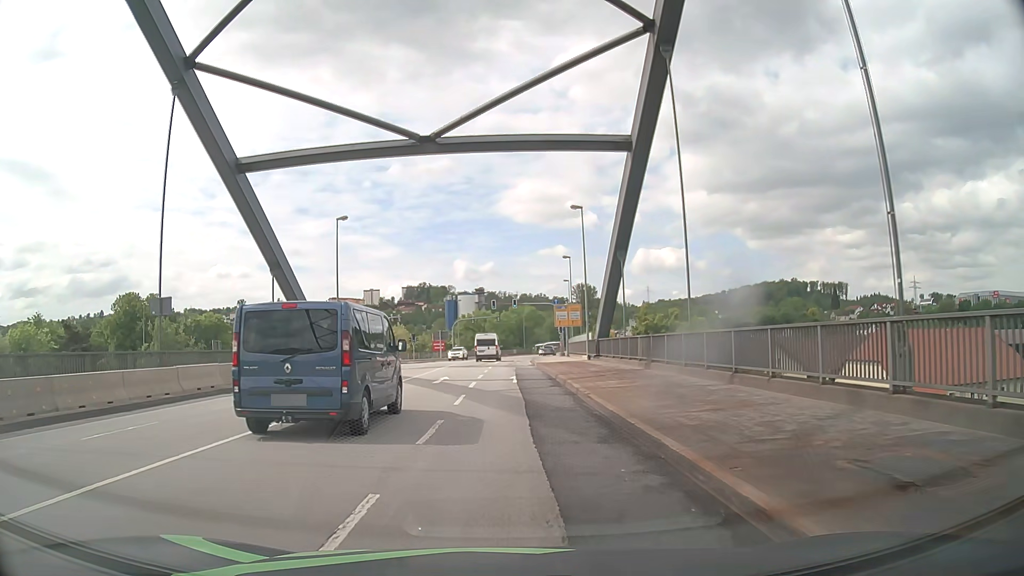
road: primary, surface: asphalt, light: Day
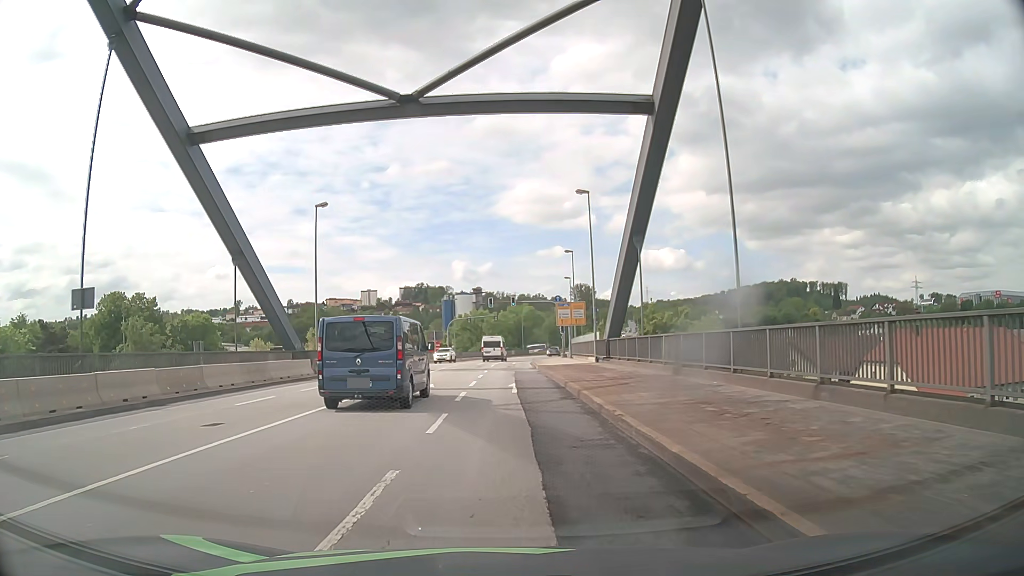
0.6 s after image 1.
(0.0, +4.8) m; 0°
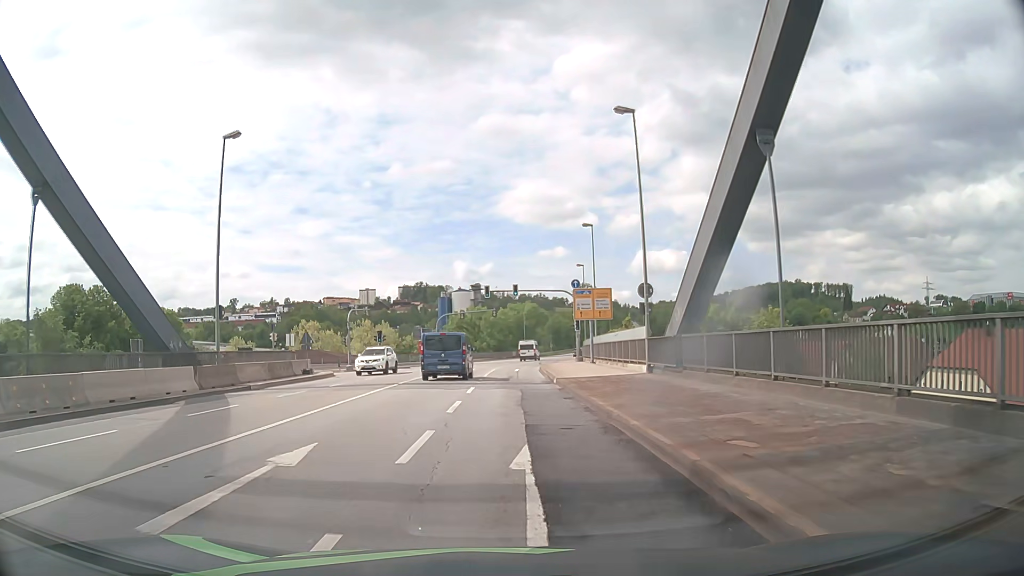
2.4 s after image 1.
(0.0, +14.7) m; 0°
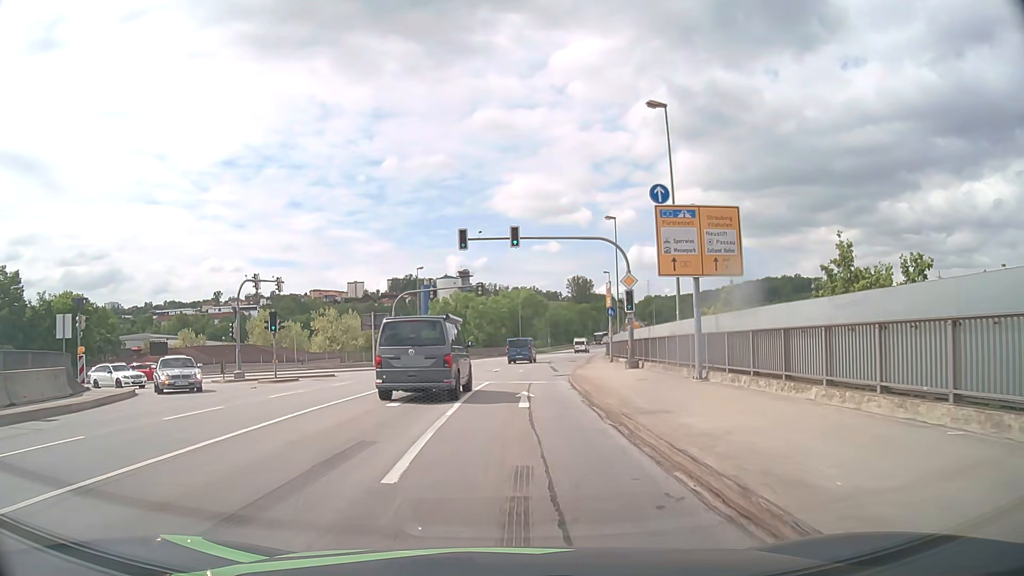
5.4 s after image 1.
(+0.2, +25.5) m; +1°
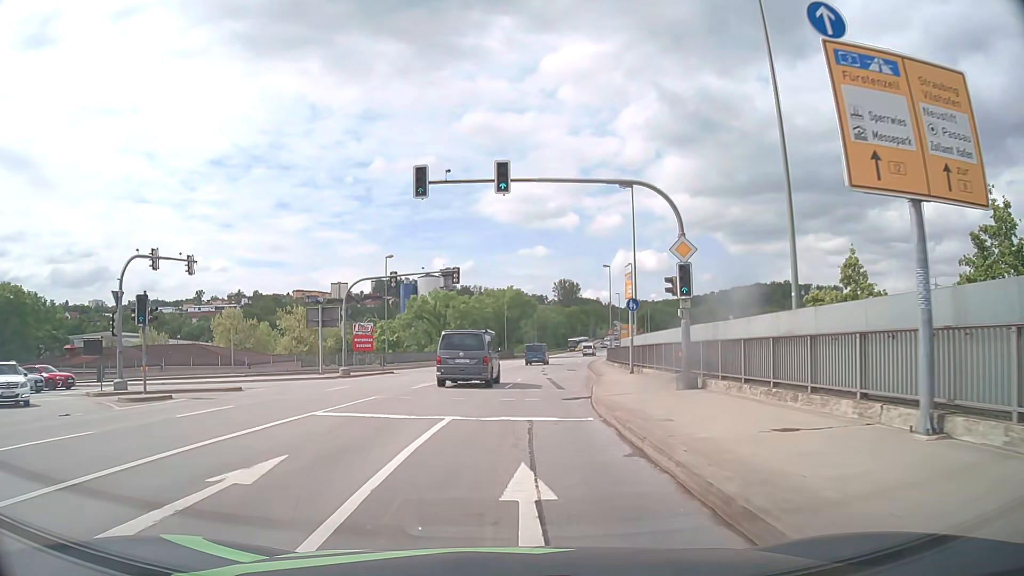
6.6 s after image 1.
(+0.1, +11.6) m; +1°
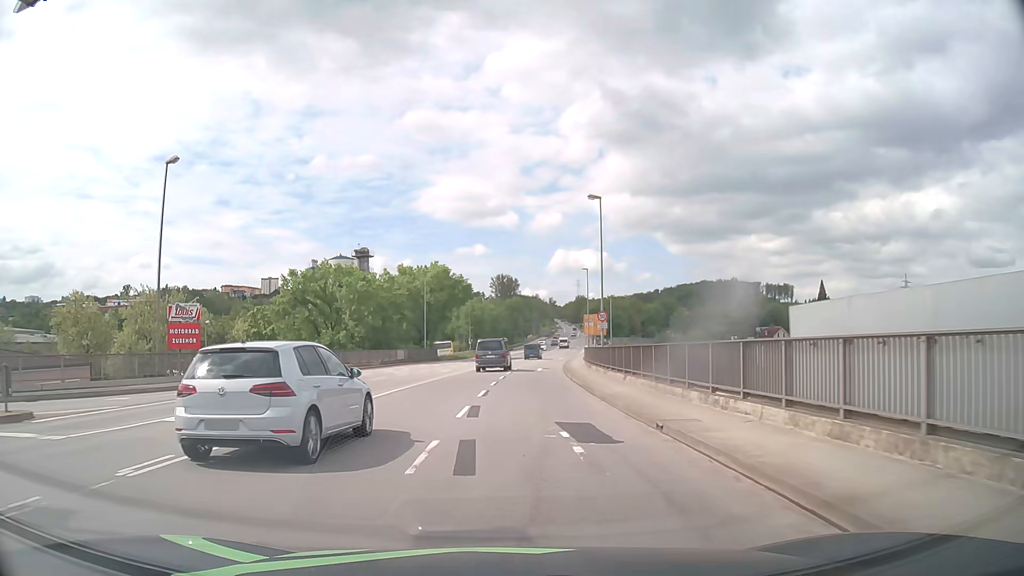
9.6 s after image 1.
(+1.9, +33.6) m; +5°
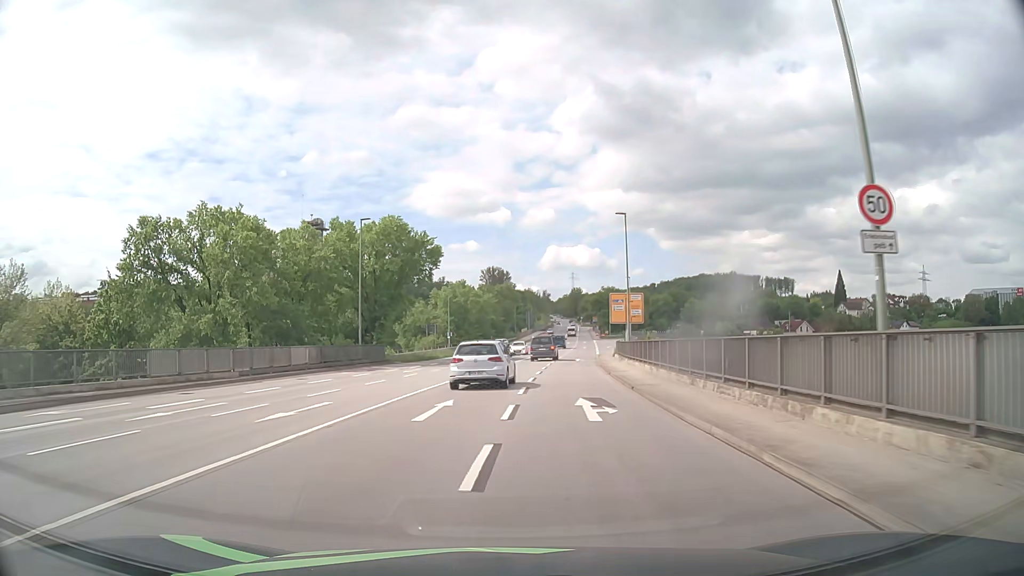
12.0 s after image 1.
(+0.4, +31.1) m; +1°
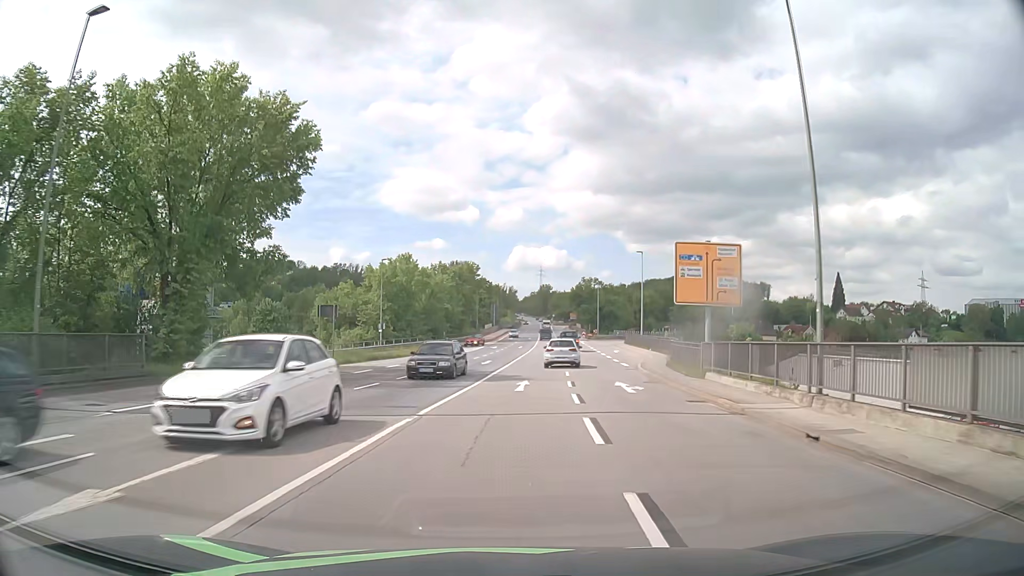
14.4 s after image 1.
(+0.8, +33.0) m; +3°
(0, +10) (0, +20) (+1, +30) (+2, +40) (+2, +50) (+3, +60) (+4, +70) (+5, +80) (+6, +90) (+6, +100) m
